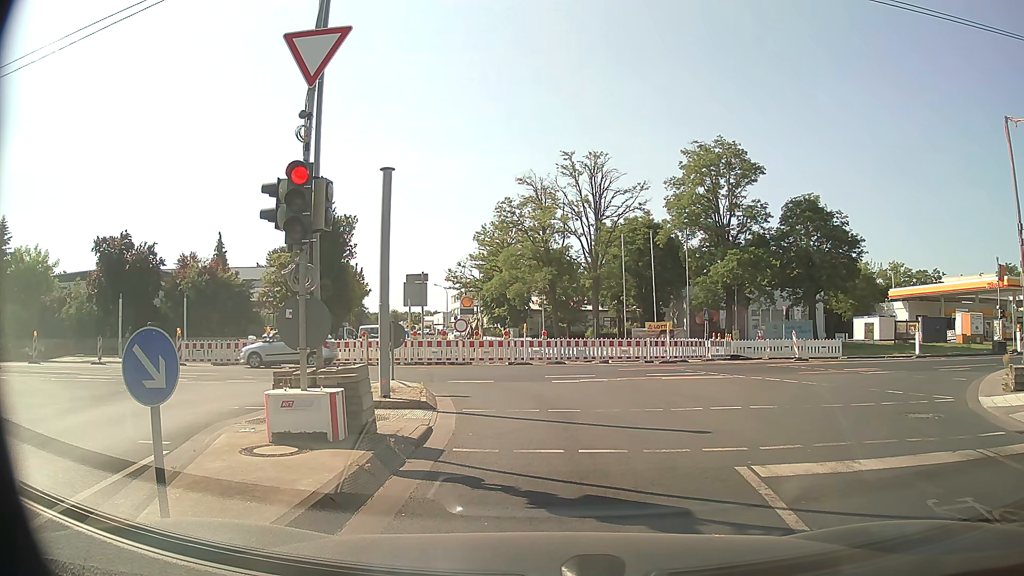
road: tertiary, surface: asphalt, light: Day
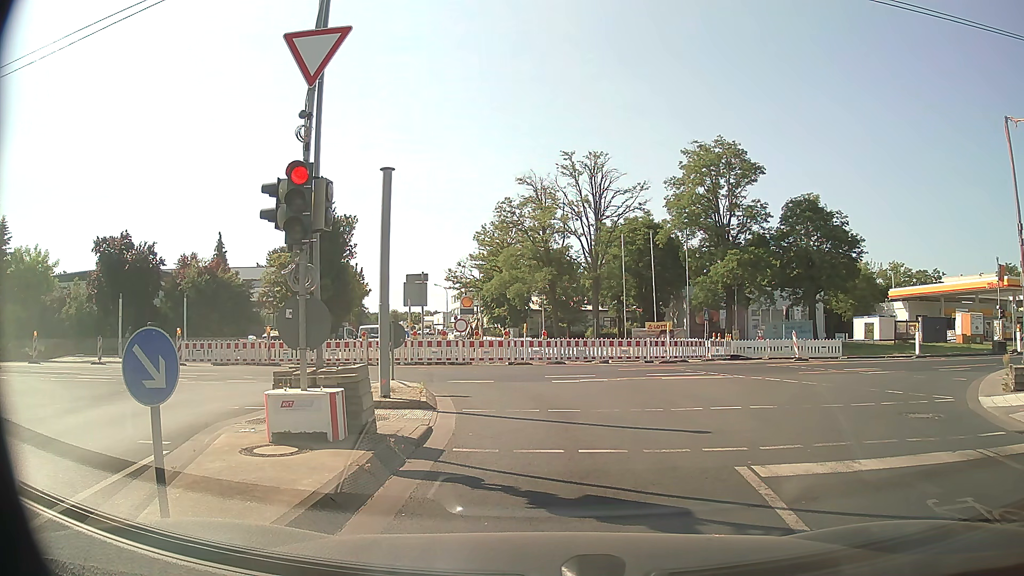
(0.0, 0.0) m; 0°
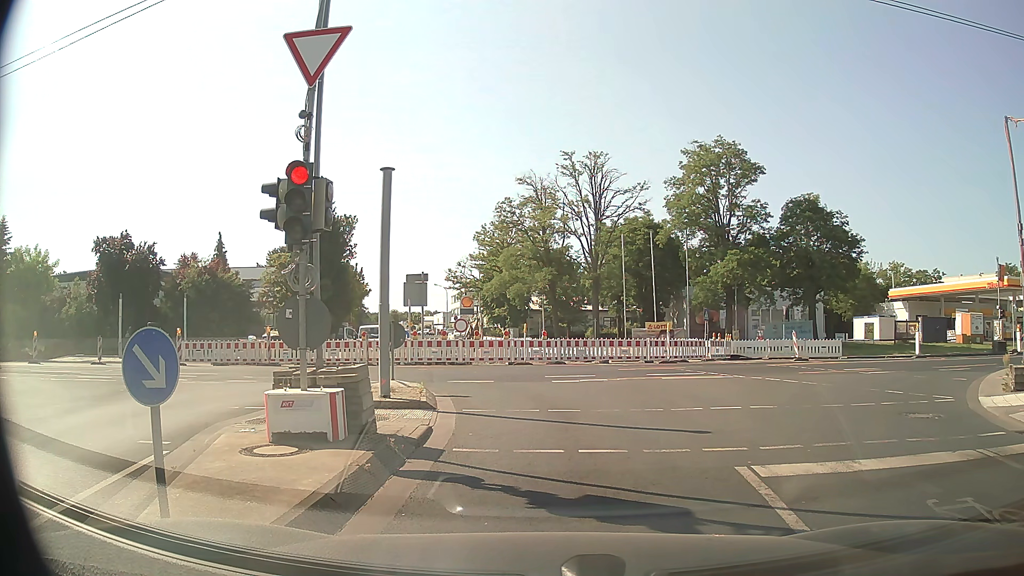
(0.0, 0.0) m; 0°
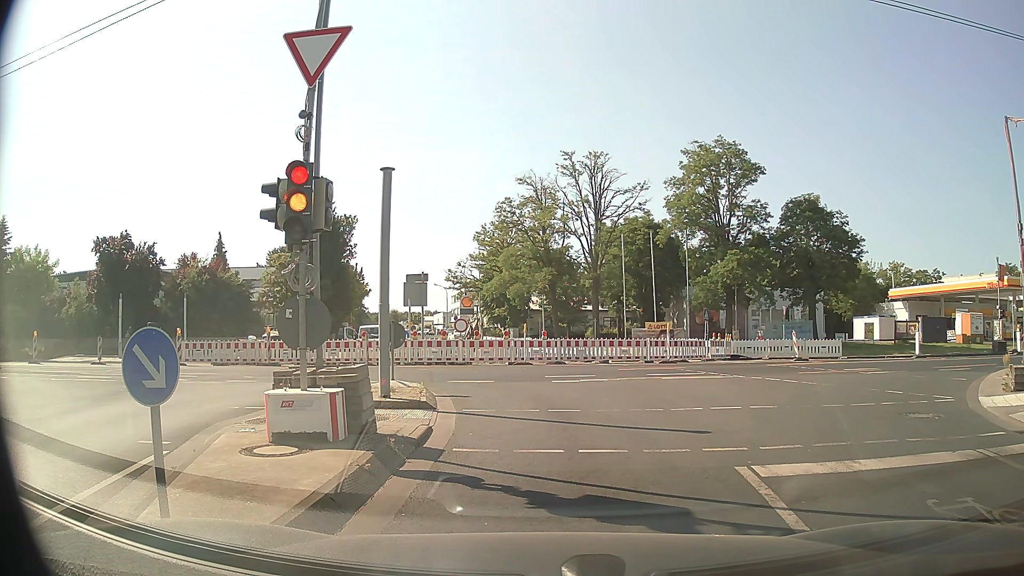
(0.0, 0.0) m; 0°
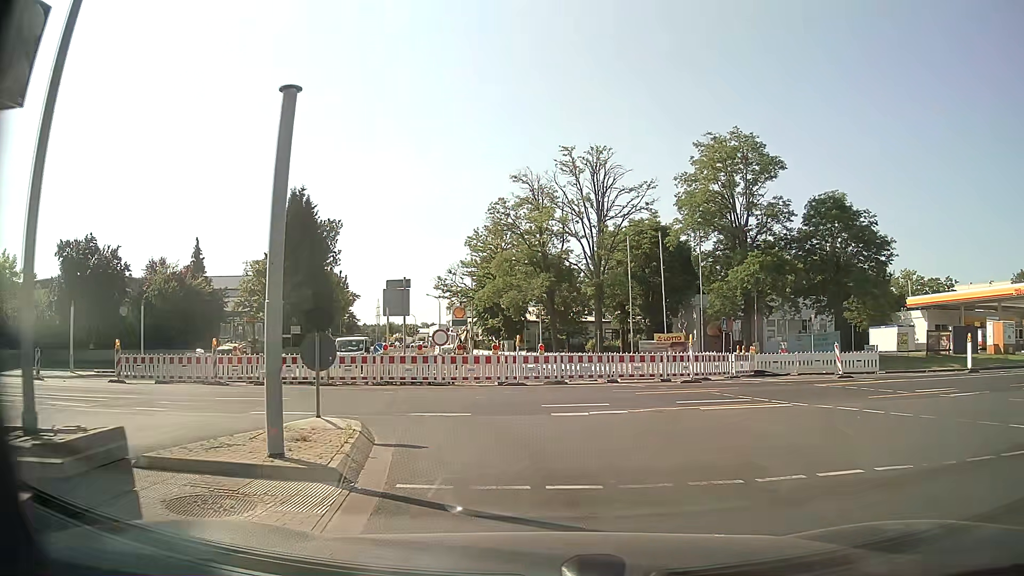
(+0.1, +5.4) m; 0°
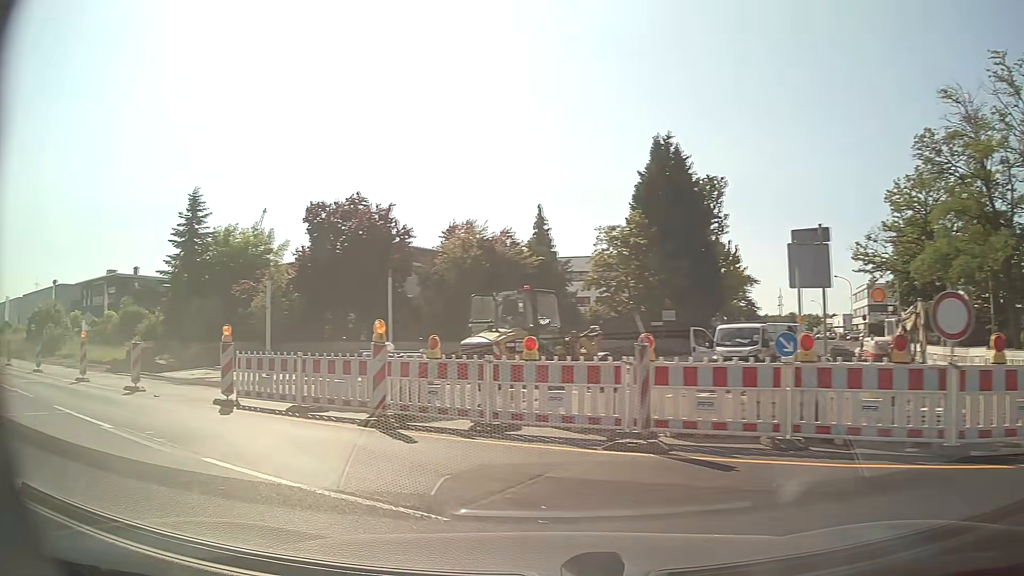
(-2.7, +15.1) m; -35°
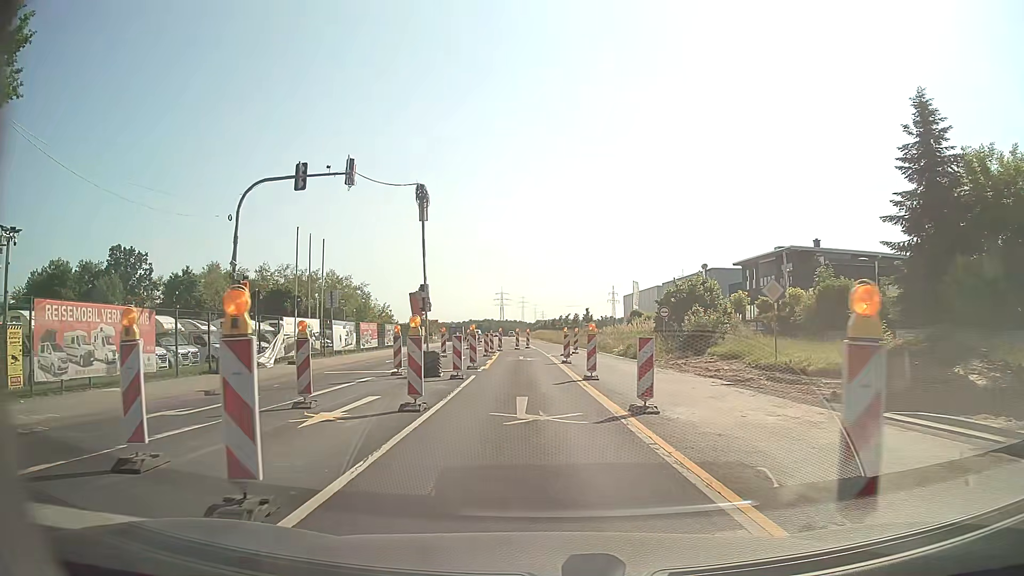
(-11.6, +15.4) m; -56°
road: secondary
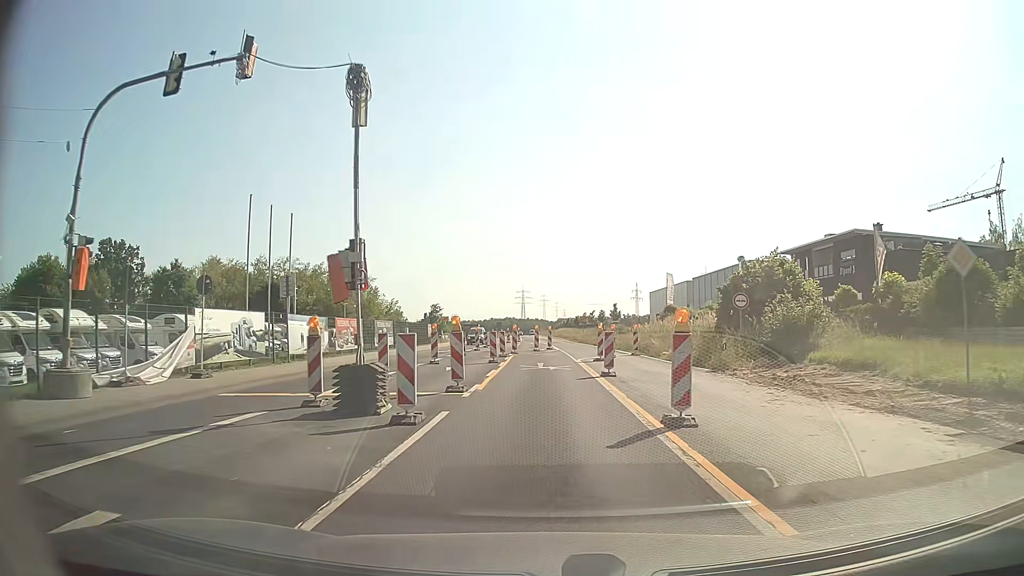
(-0.2, +10.5) m; -2°
(0, +10) (0, +20) (0, +30) (+1, +40) (+2, +50) (+3, +60) (+2, +70) (+1, +80) (+1, +90) (0, +100) m
